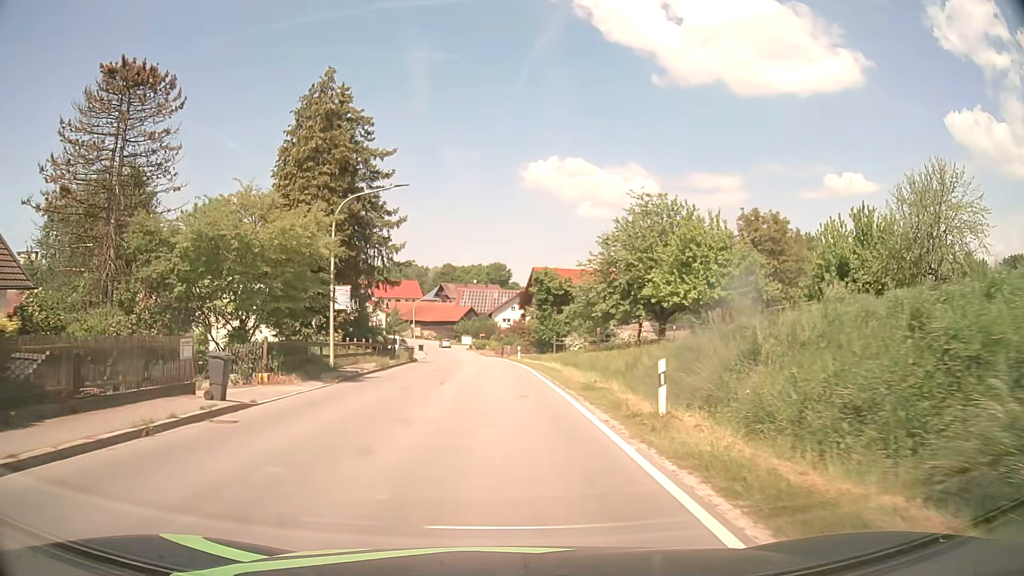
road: secondary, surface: asphalt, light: Day
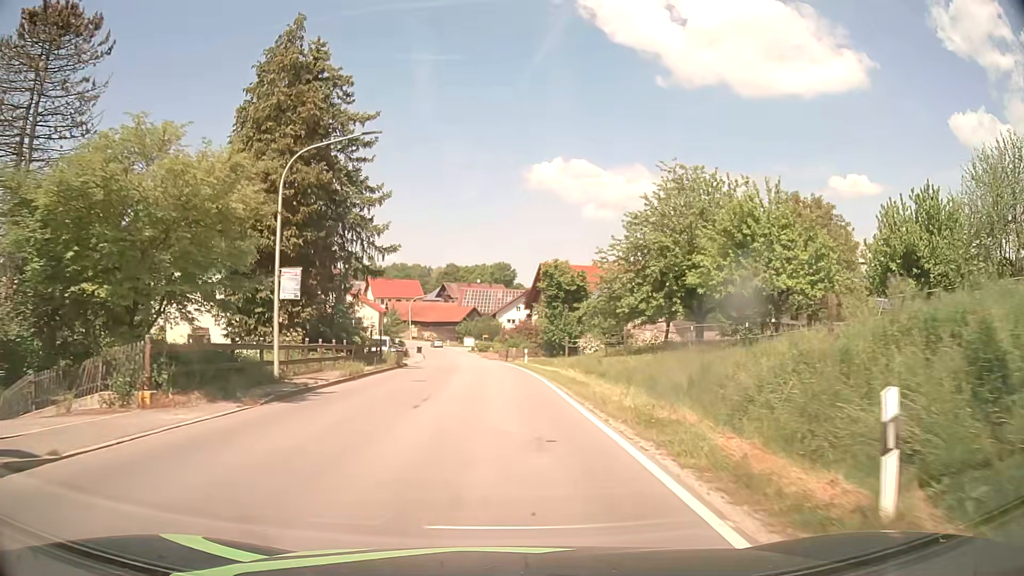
(0.0, +7.1) m; 0°
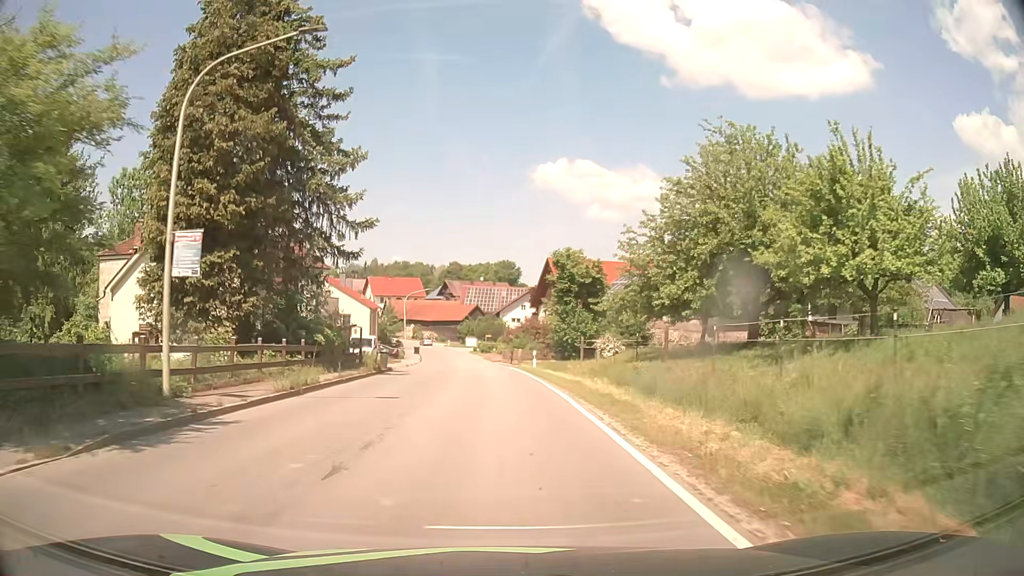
(0.0, +7.1) m; 0°
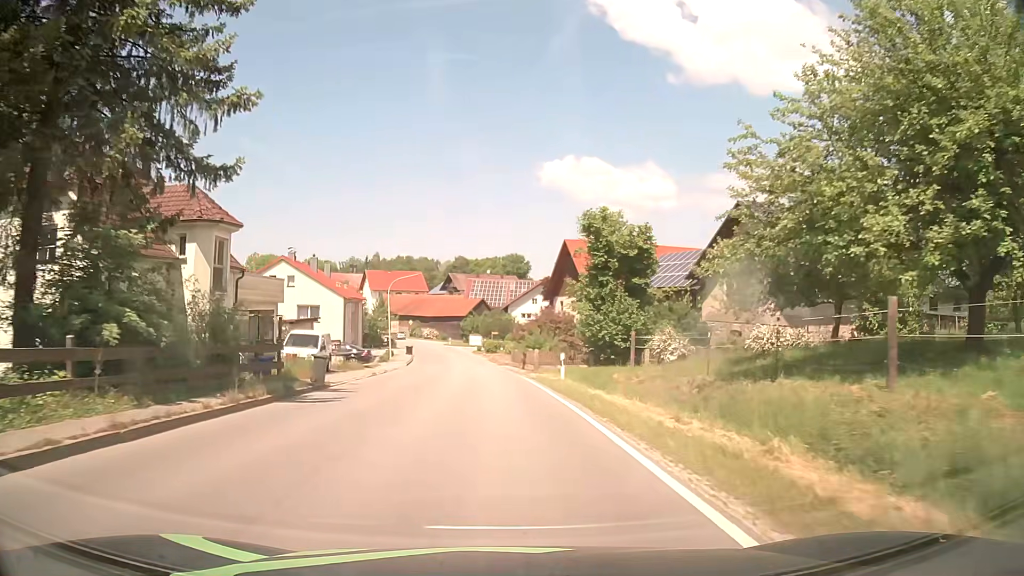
(-0.1, +14.1) m; -1°
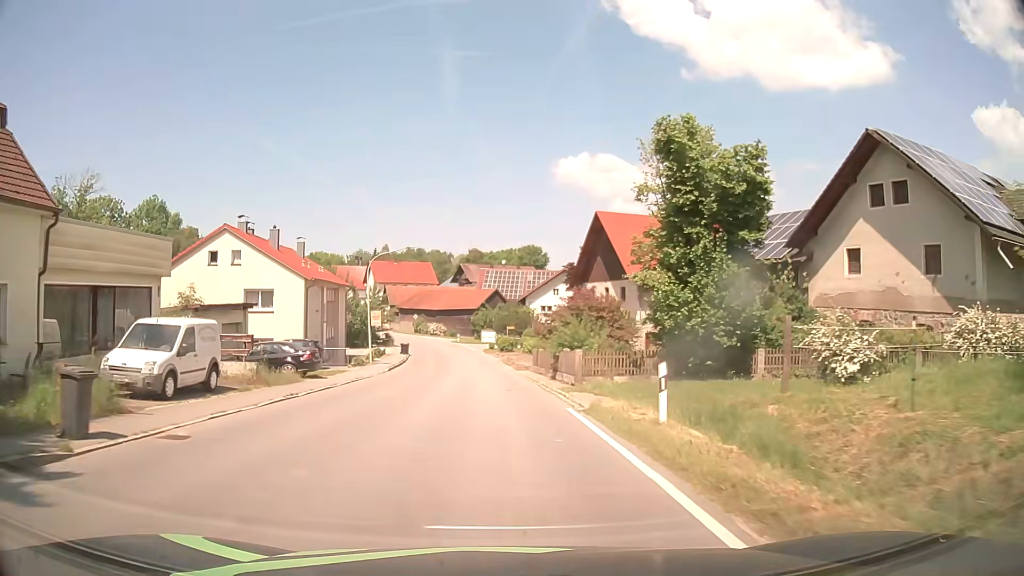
(-0.1, +14.2) m; -1°
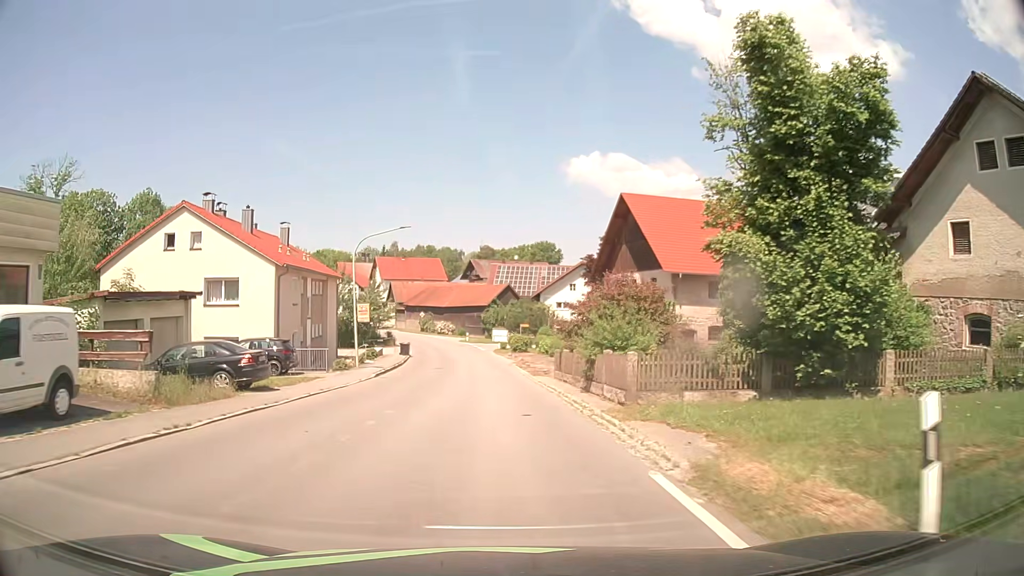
(-0.1, +7.1) m; -1°
